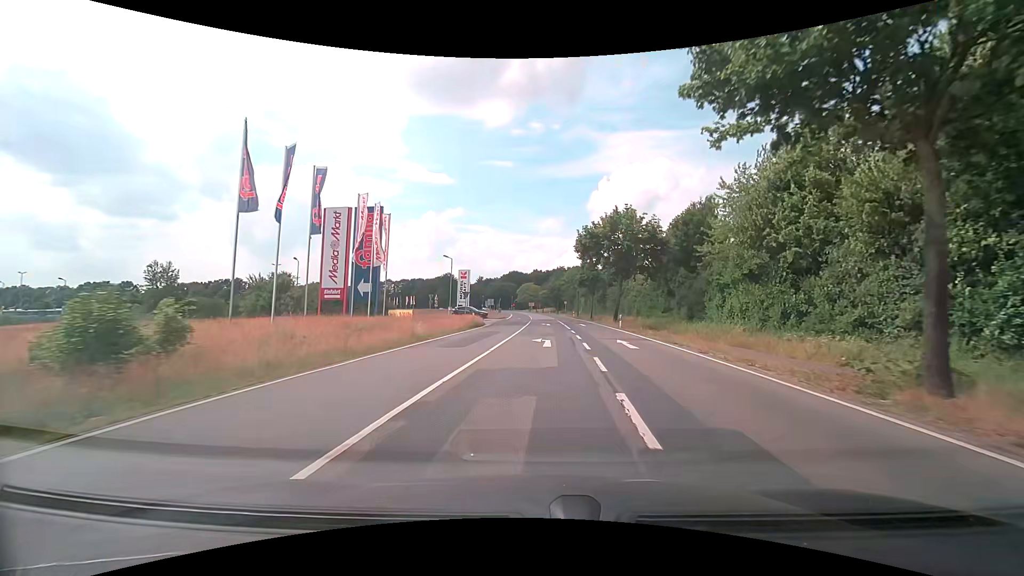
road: tertiary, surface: asphalt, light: Day
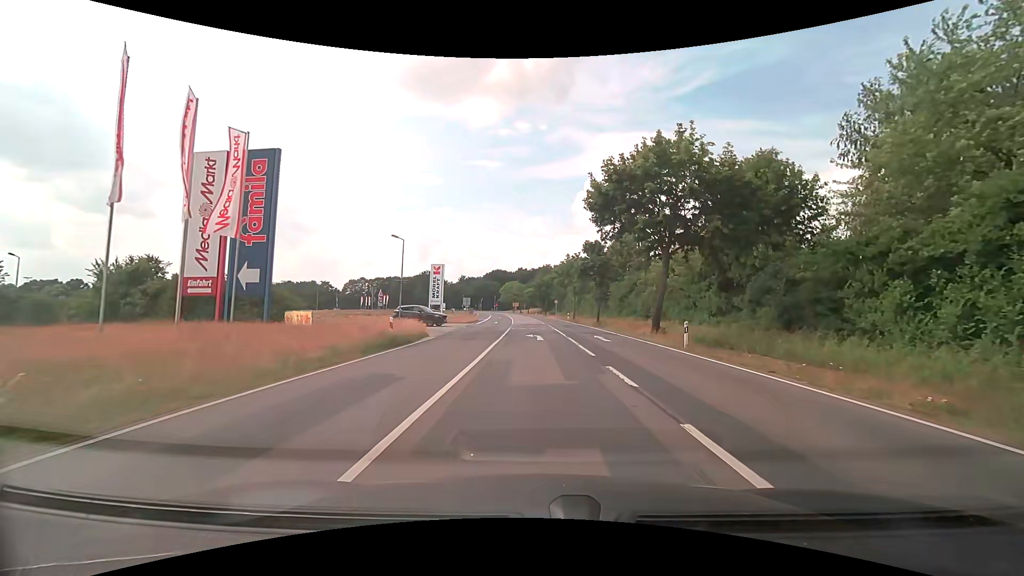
(+0.2, +19.7) m; +2°
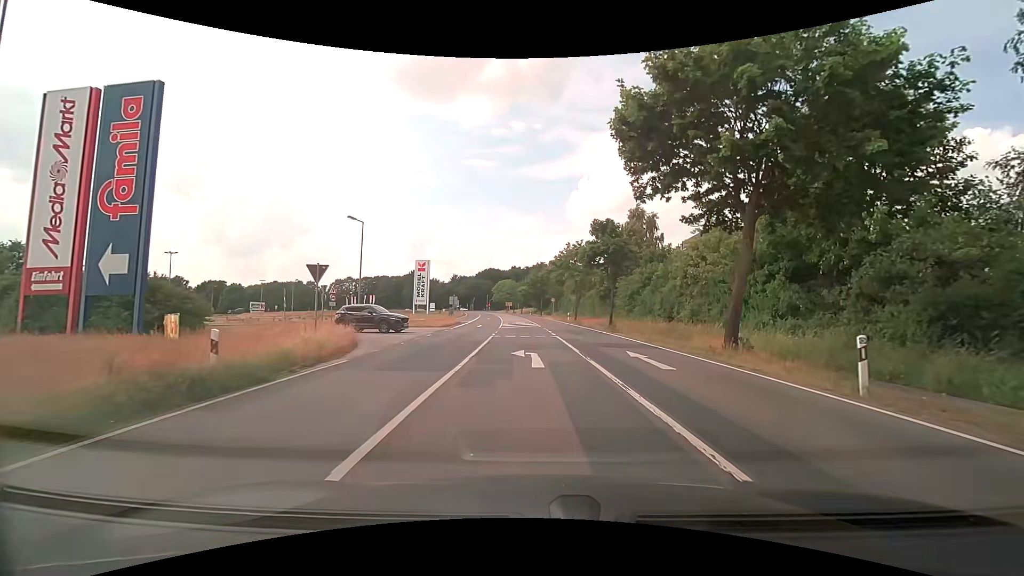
(0.0, +10.7) m; +1°
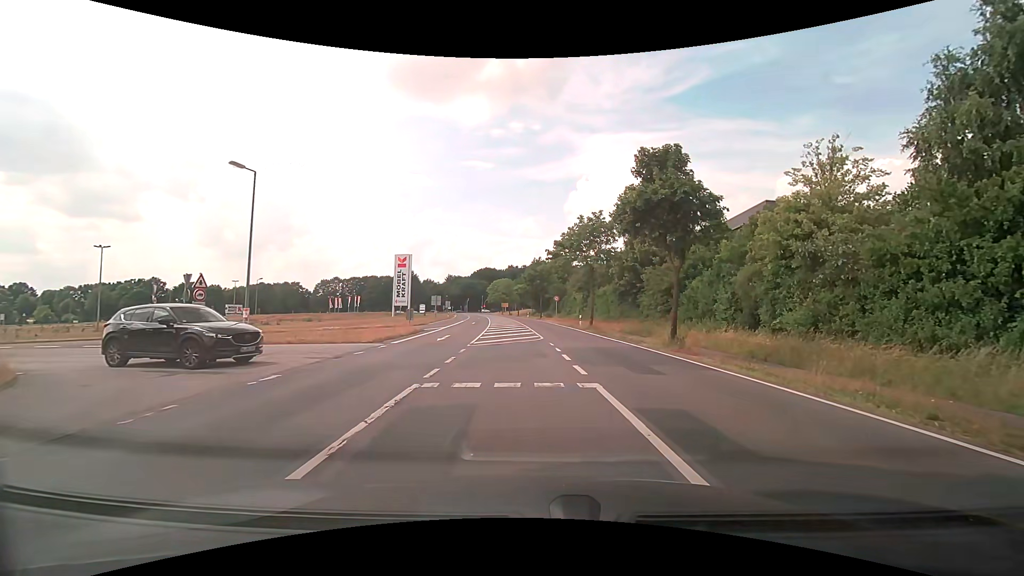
(0.0, +15.9) m; 0°
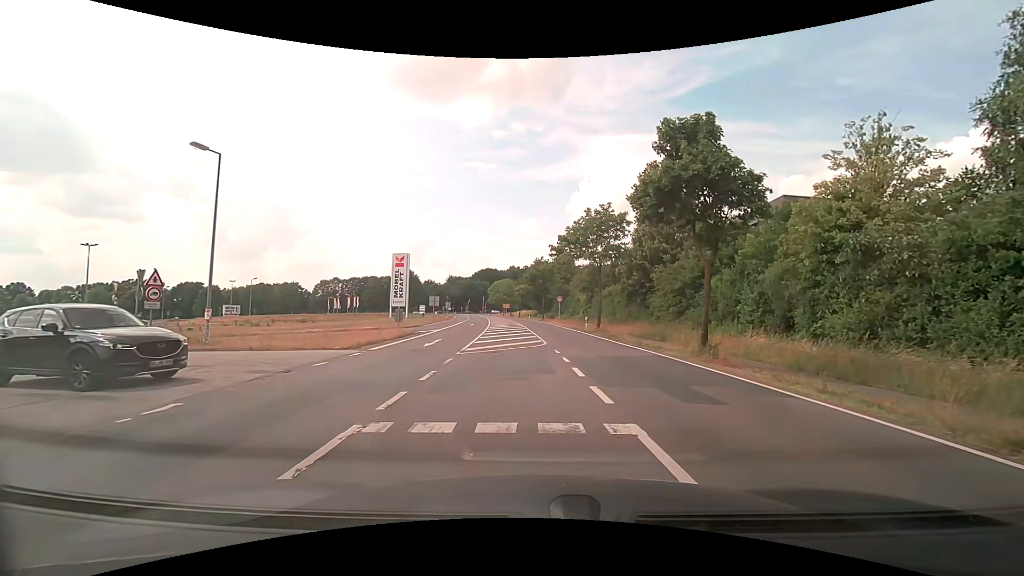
(0.0, +3.1) m; 0°
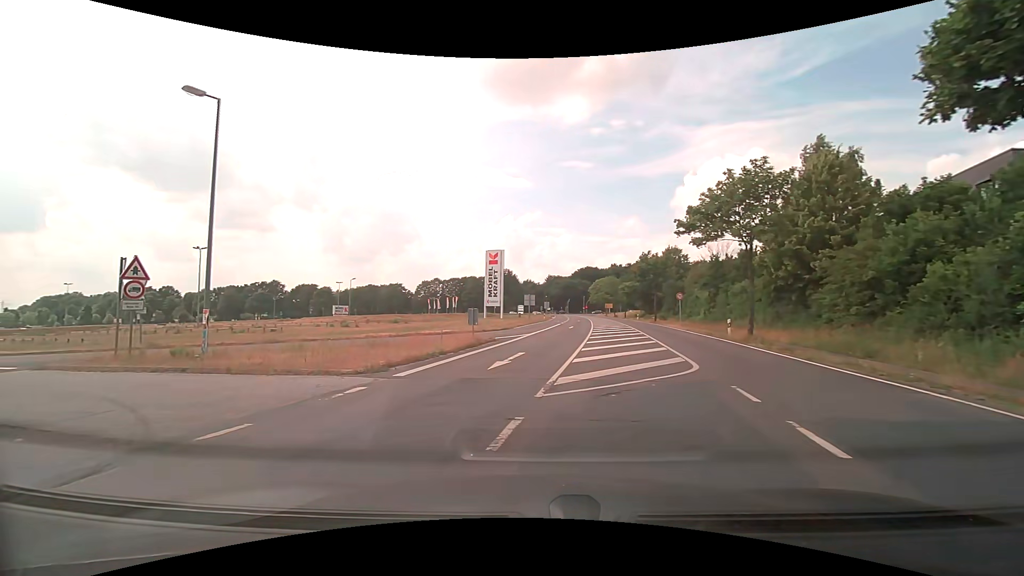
(-0.4, +8.2) m; -9°
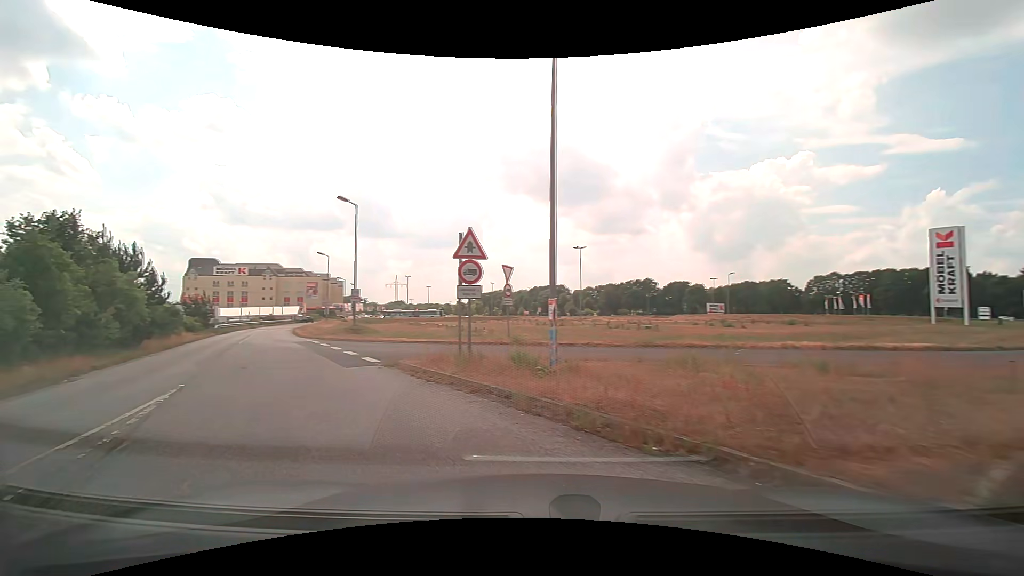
(-2.7, +7.6) m; -41°
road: service
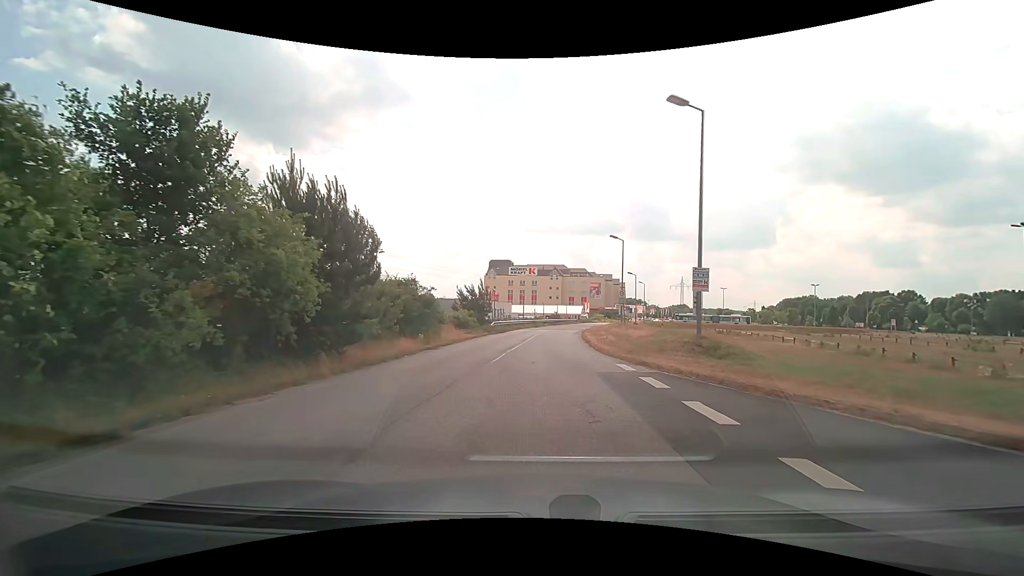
(-7.3, +15.6) m; -32°
(0, +10) (0, +20) (+1, +30) (+2, +40) (+3, +50) (+6, +60) (+8, +69) (+11, +79) (+13, +89) (+16, +98) m
